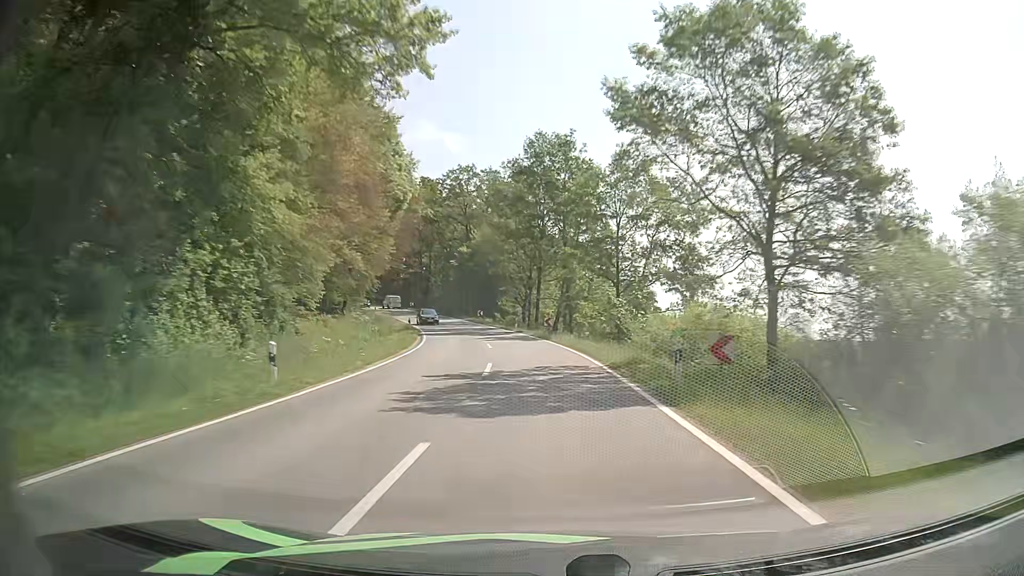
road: tertiary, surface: asphalt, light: Day
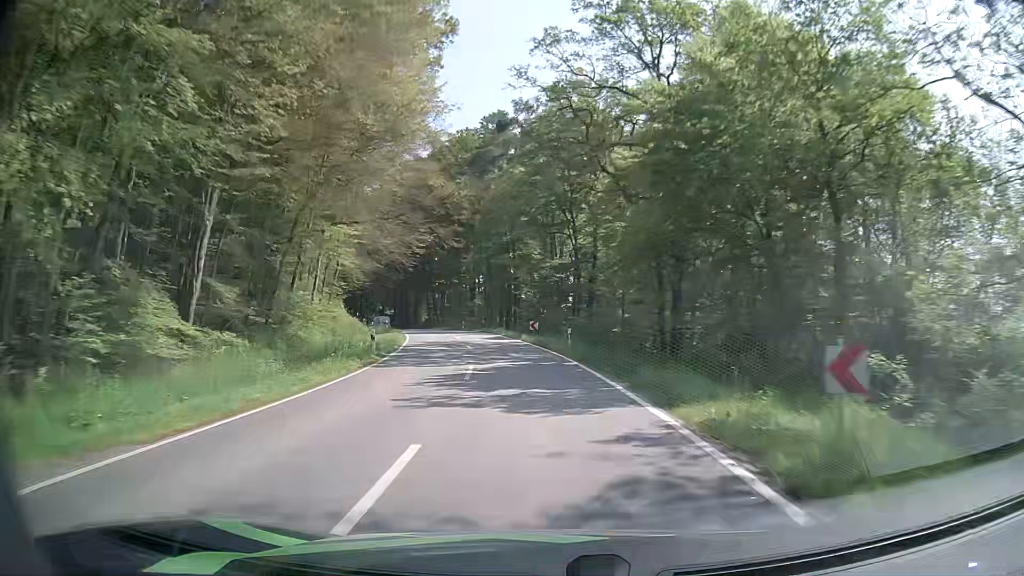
(-8.1, +61.1) m; -16°
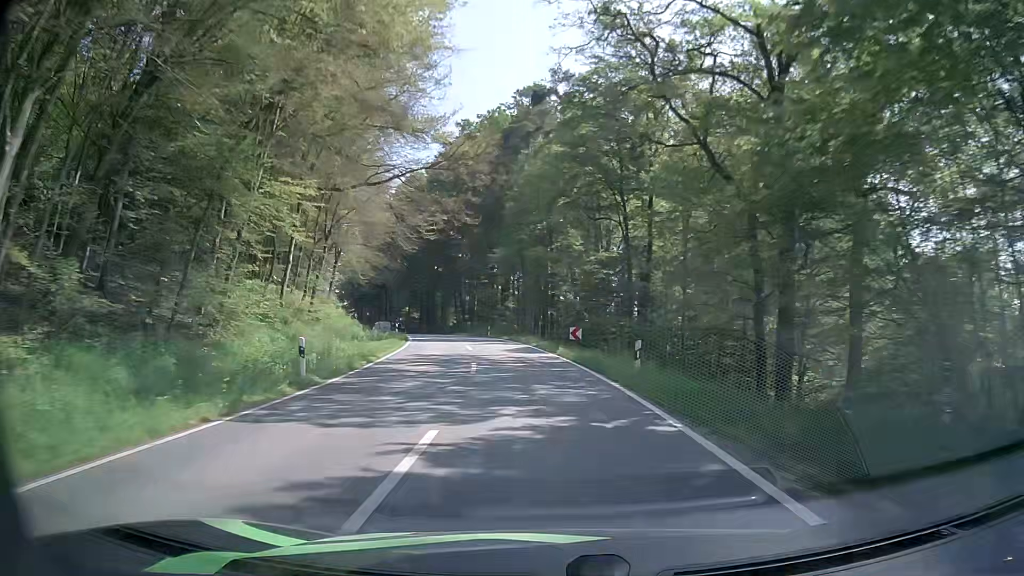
(-0.4, +11.4) m; -3°
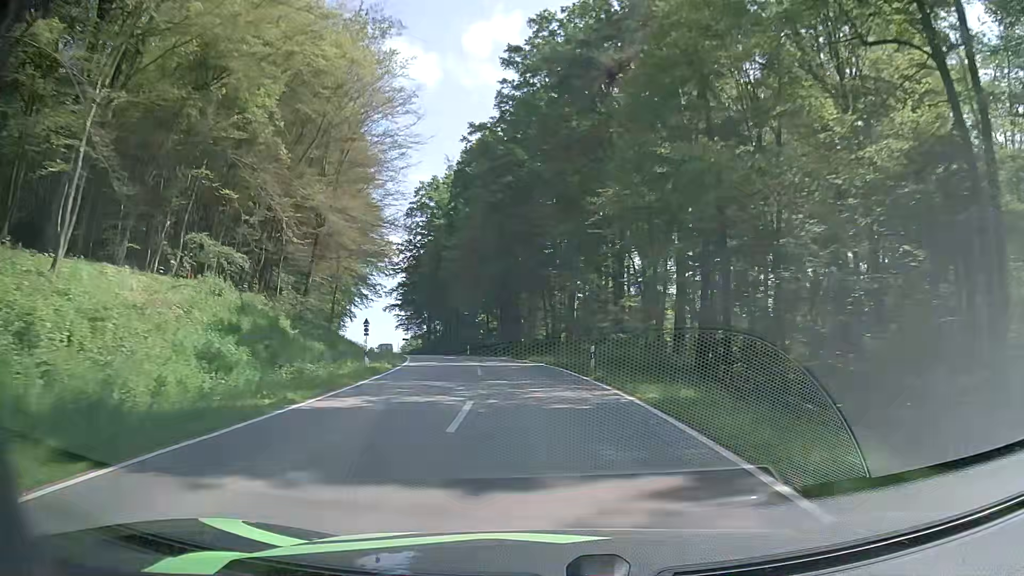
(-2.8, +33.3) m; -9°
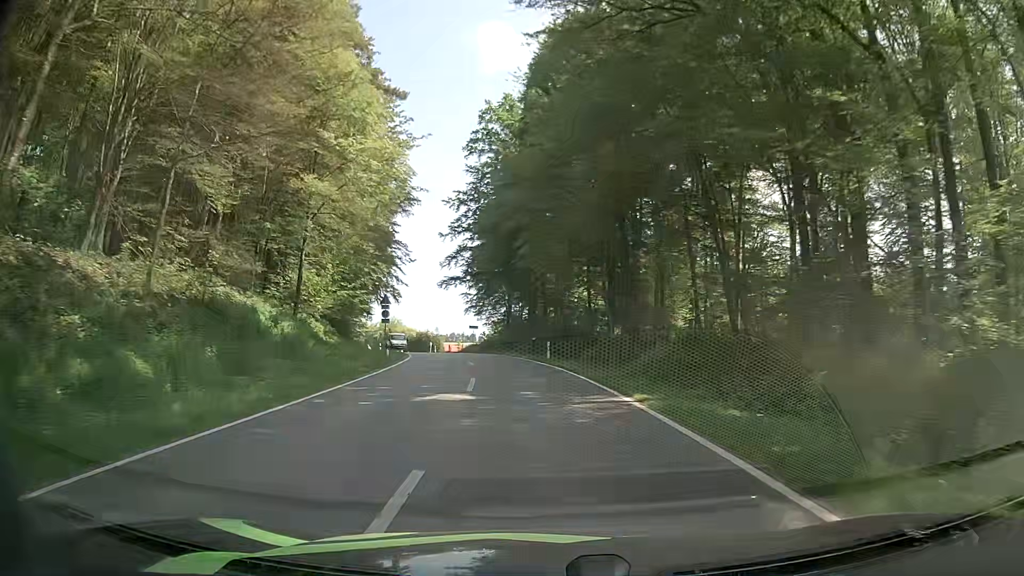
(-2.5, +31.9) m; -9°
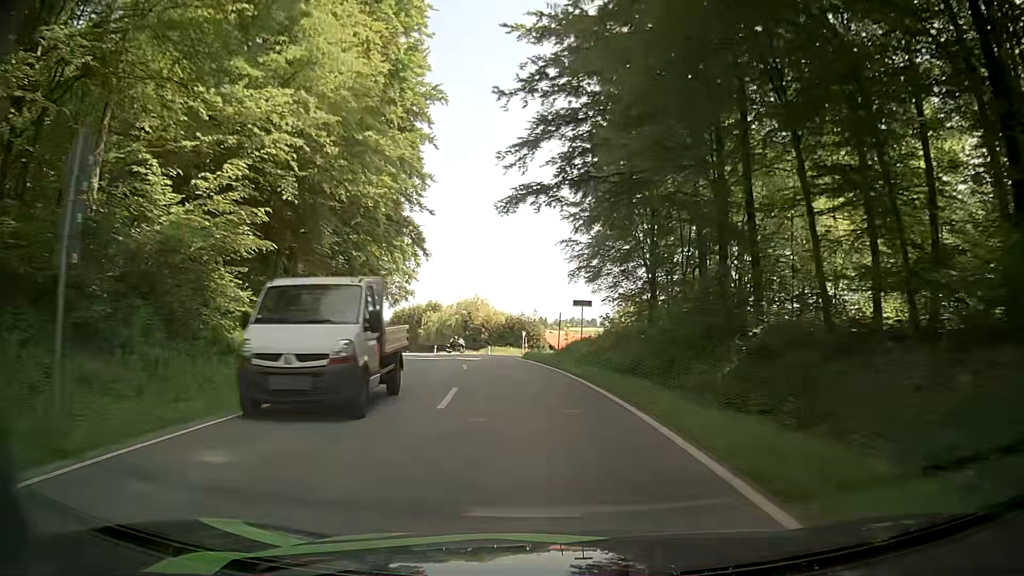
(-3.2, +41.0) m; -9°
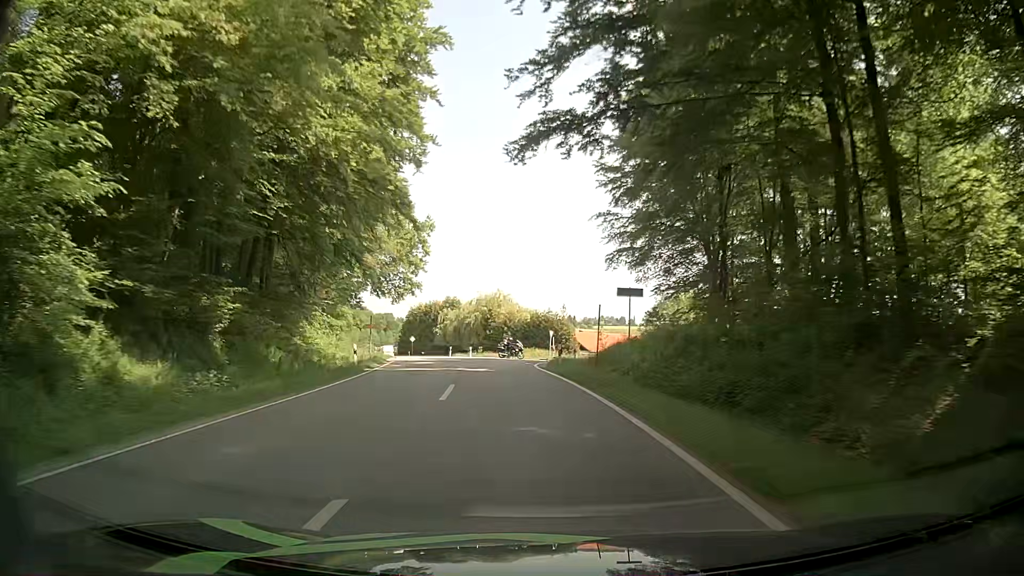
(-0.3, +10.2) m; -3°
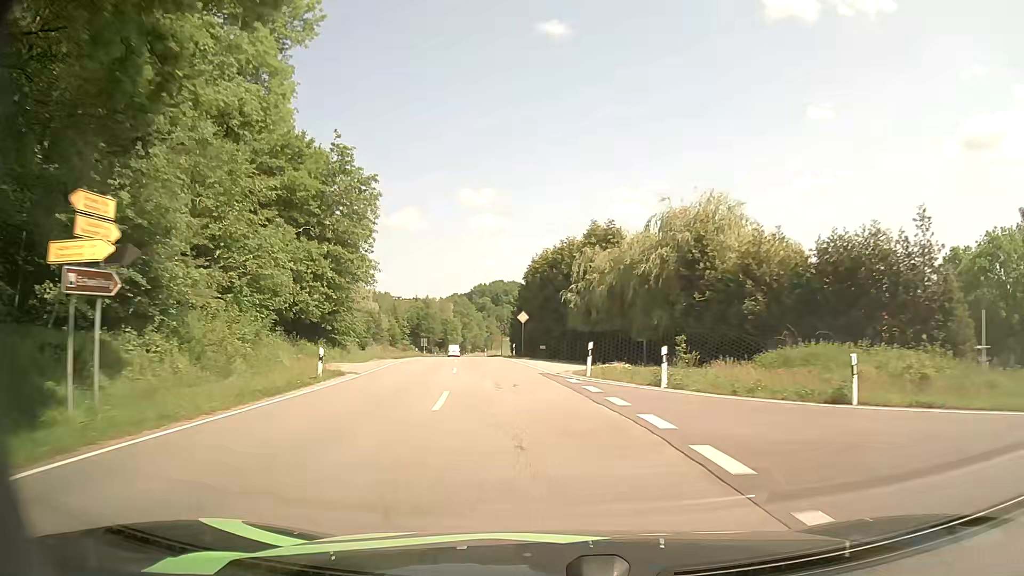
(-6.0, +52.3) m; -14°
(0, +10) (-1, +20) (-2, +30) (-4, +40) (-5, +50) (-7, +60) (-9, +69) (-10, +79) (-12, +89) (-14, +99) m
